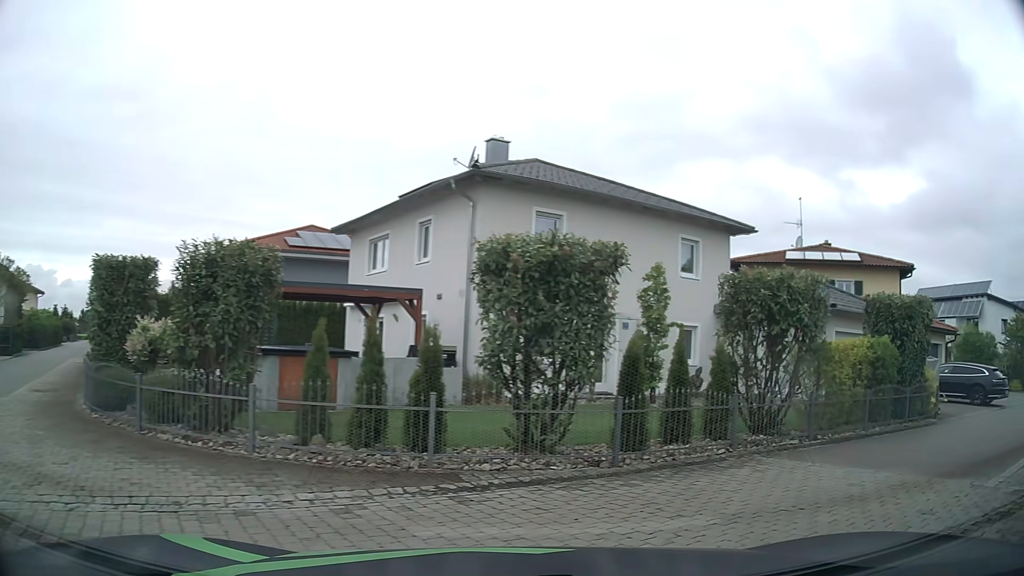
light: Day
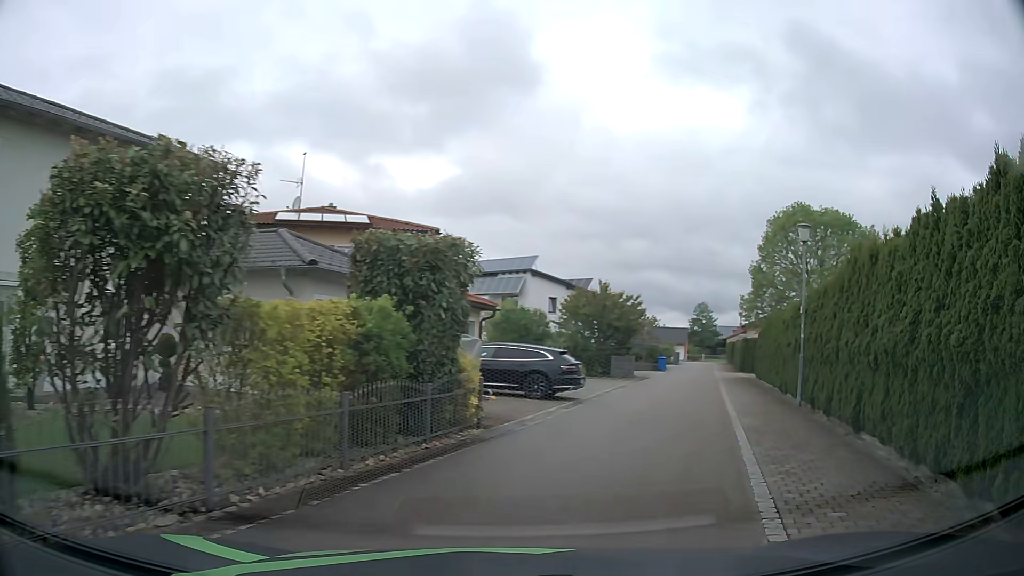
(+2.3, +5.9) m; +41°
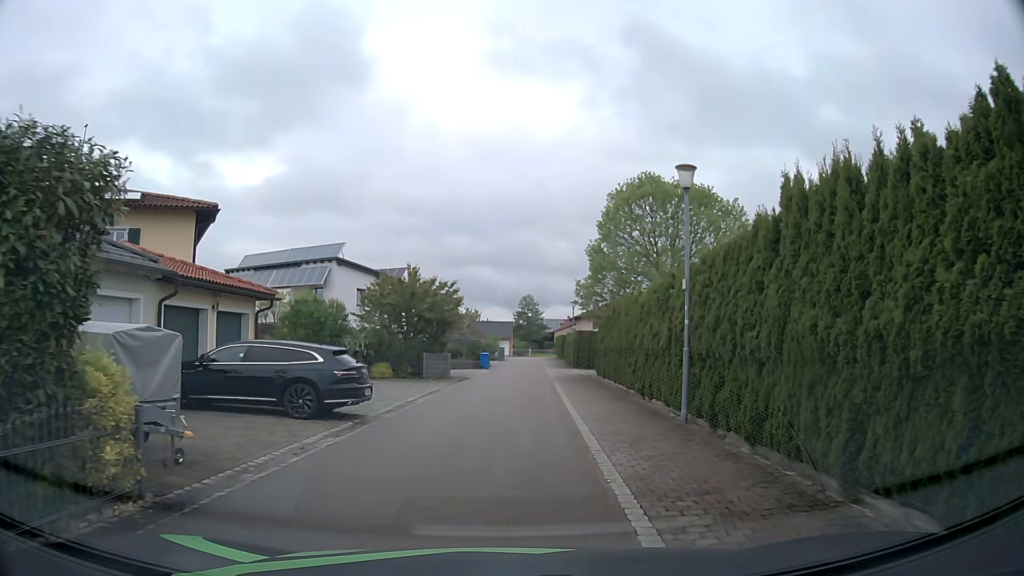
(+1.0, +5.4) m; +15°
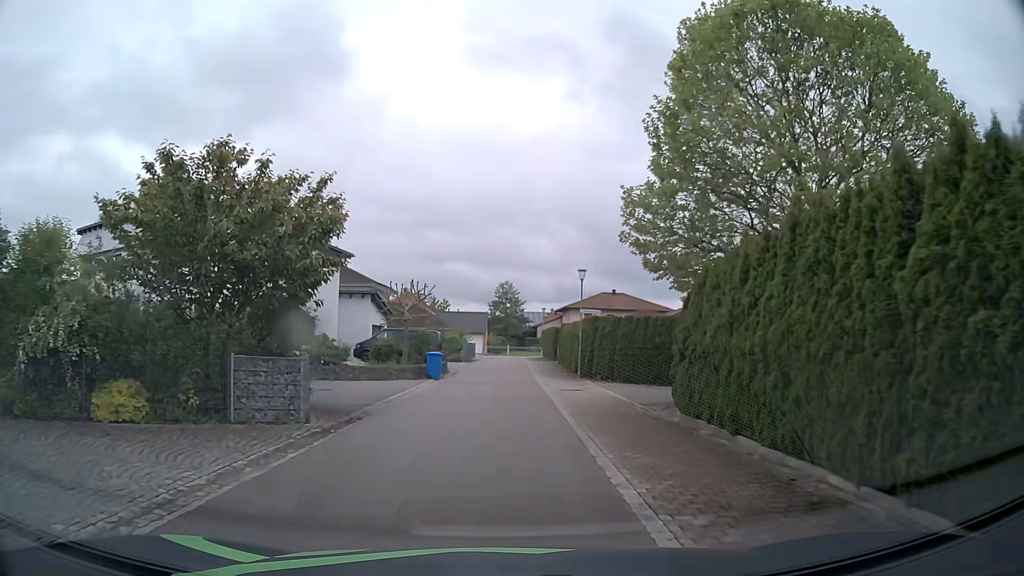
(+0.6, +18.7) m; +2°
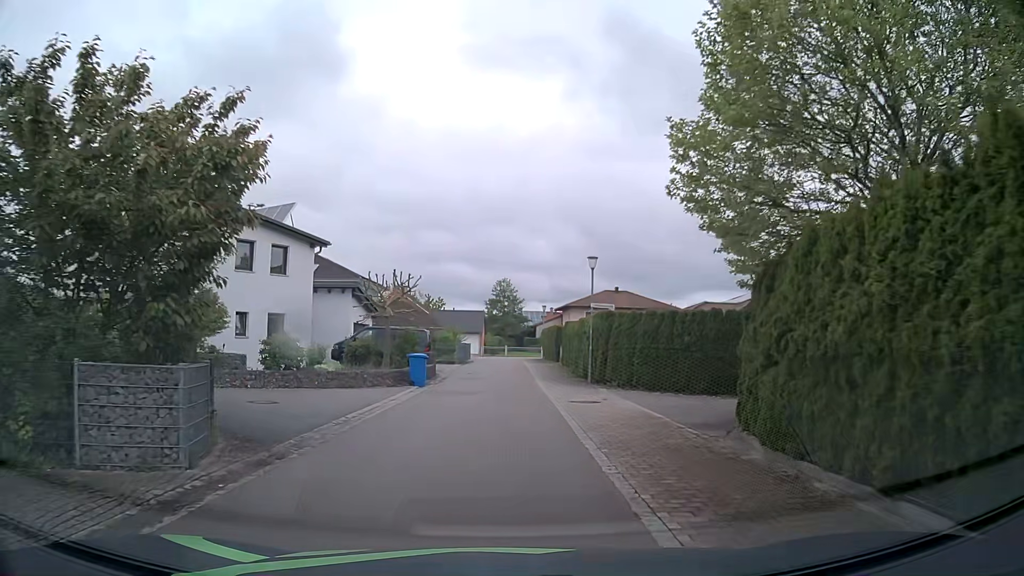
(0.0, +4.3) m; 0°
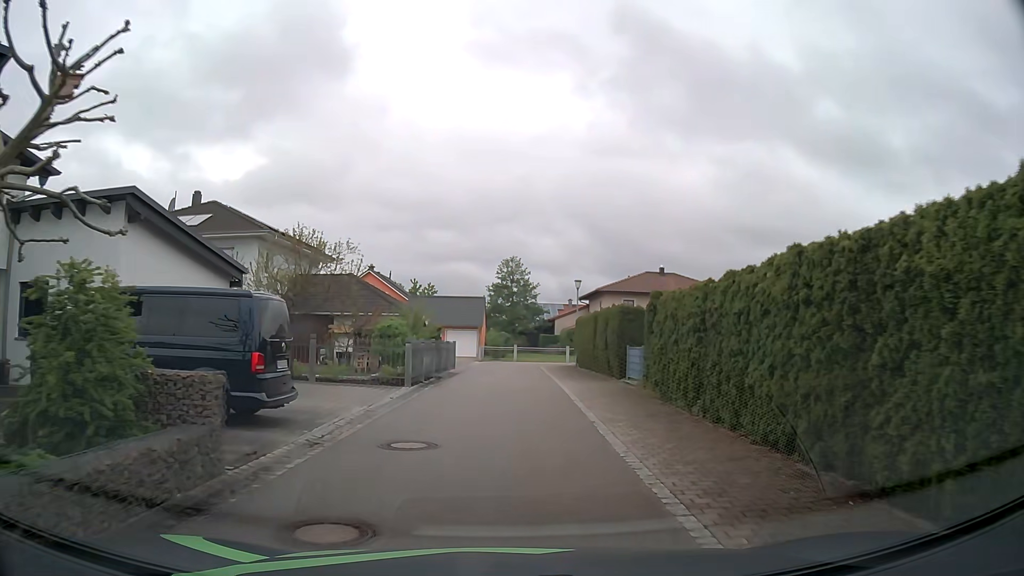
(-0.1, +22.4) m; -1°
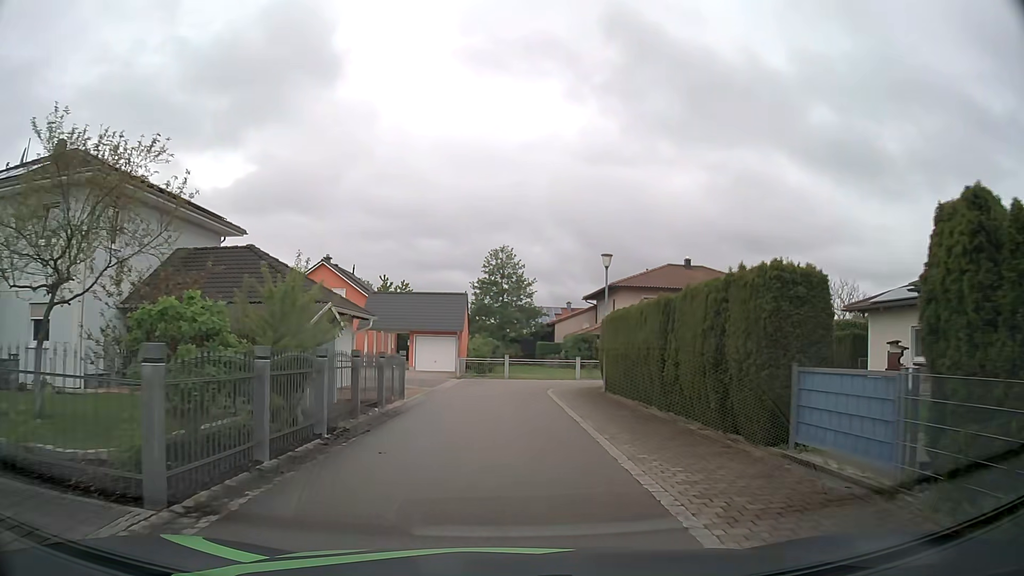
(+0.2, +13.3) m; +1°
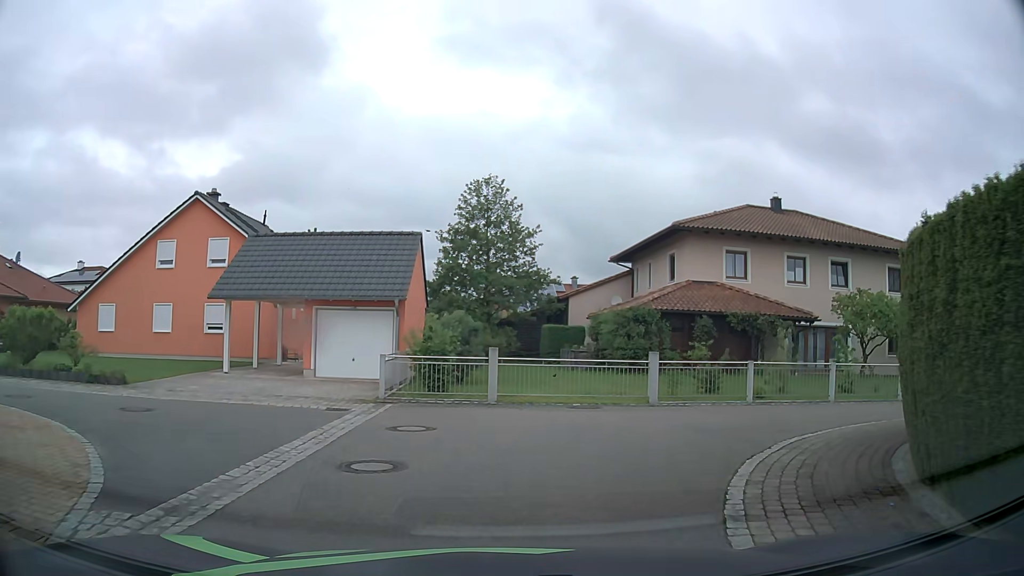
(+0.1, +20.3) m; +1°
(+2, +10) (+10, +15) (+20, +15) (+30, +15) (+40, +16) (+50, +16) (+60, +16) (+70, +17) (+80, +17) (+90, +18) m
